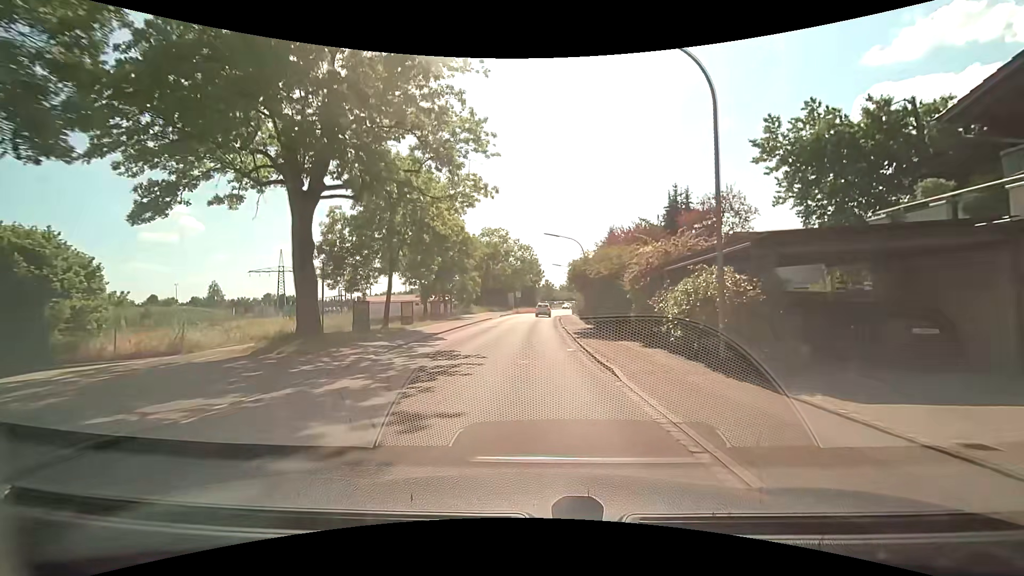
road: tertiary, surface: asphalt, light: Day
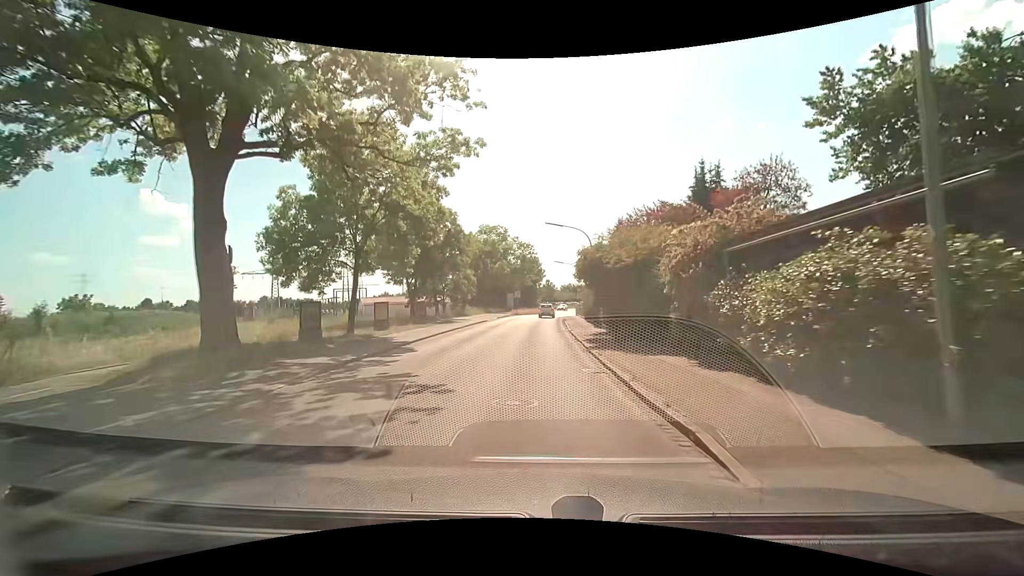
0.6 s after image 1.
(0.0, +5.5) m; 0°
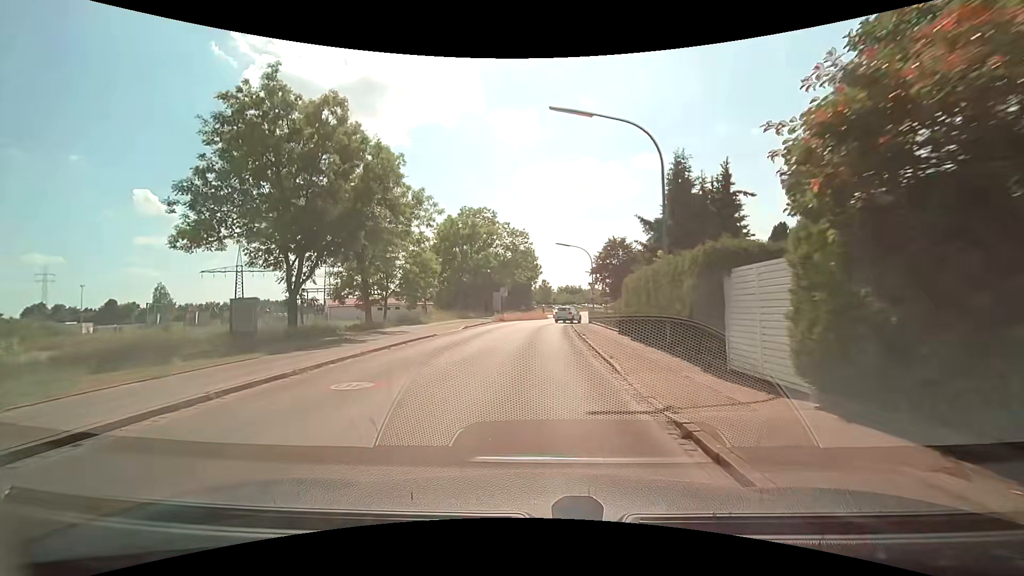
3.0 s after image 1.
(0.0, +20.9) m; +1°
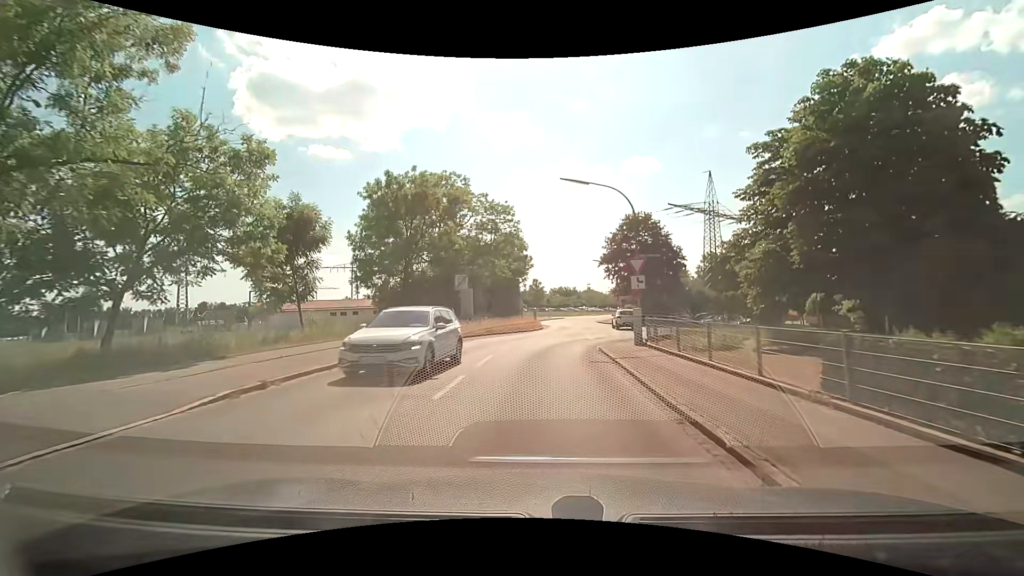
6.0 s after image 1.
(-0.1, +23.7) m; -1°
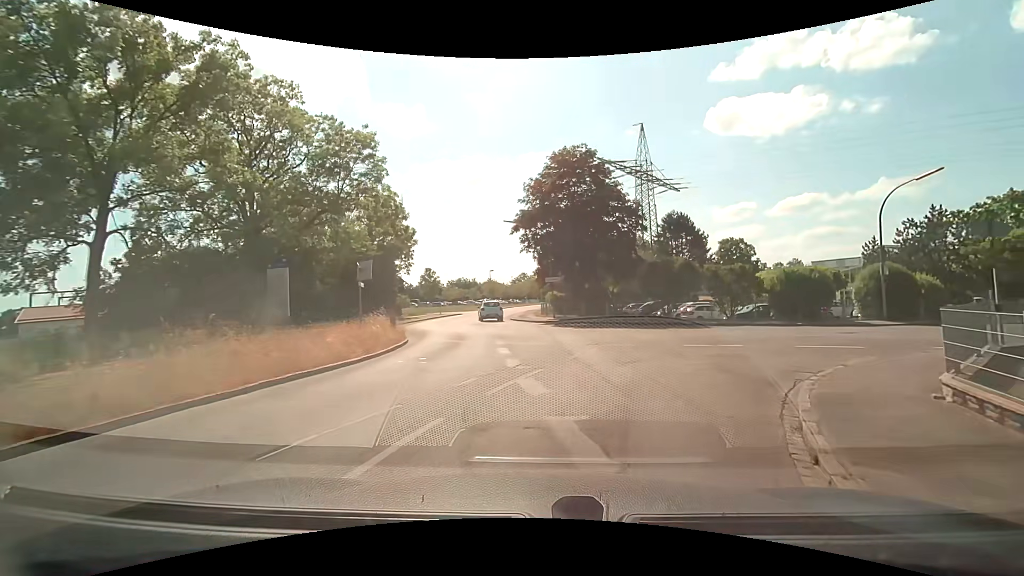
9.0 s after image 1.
(+1.4, +22.0) m; +12°
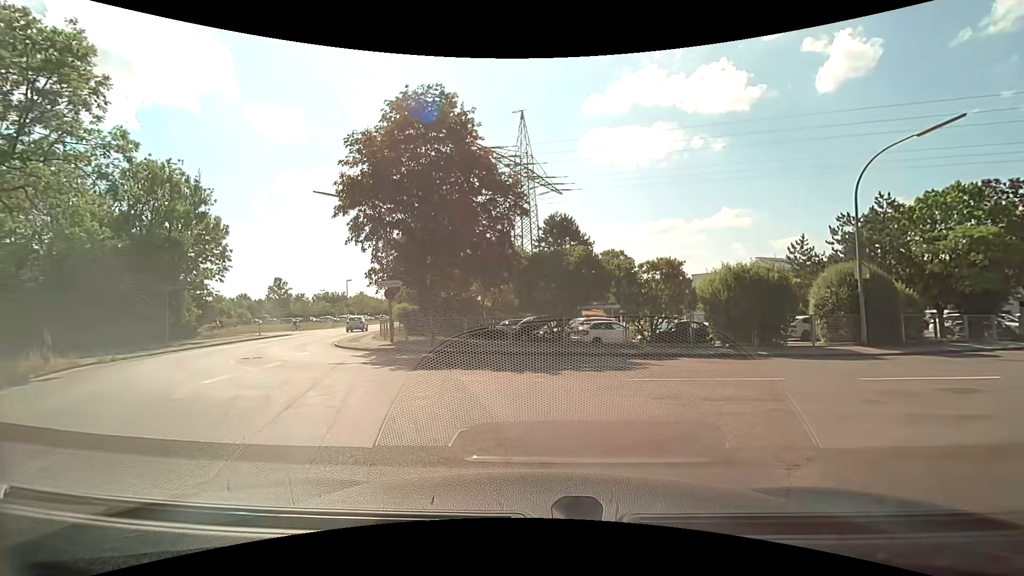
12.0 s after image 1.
(+2.0, +11.6) m; +14°
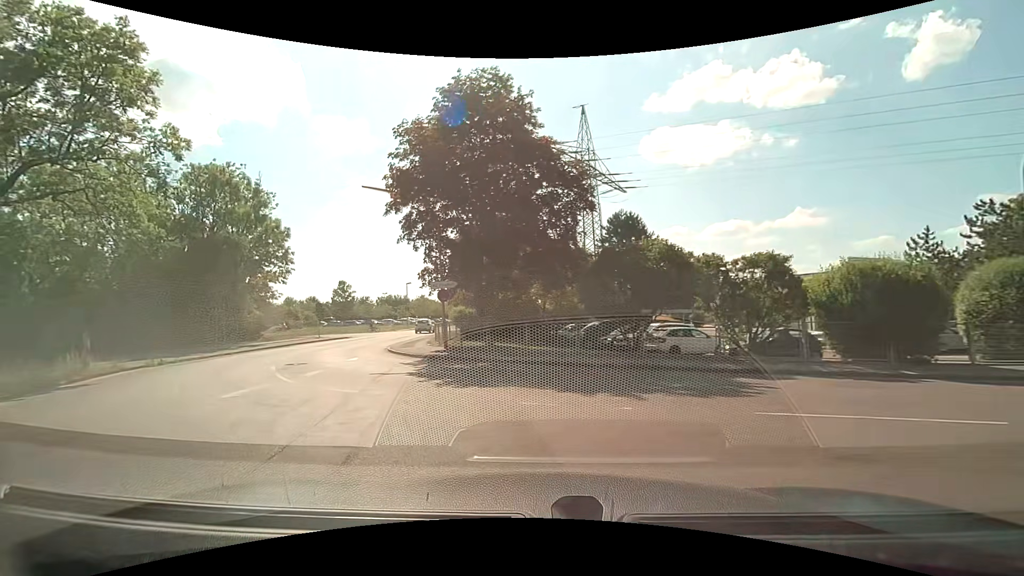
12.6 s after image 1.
(-0.1, +2.5) m; -7°
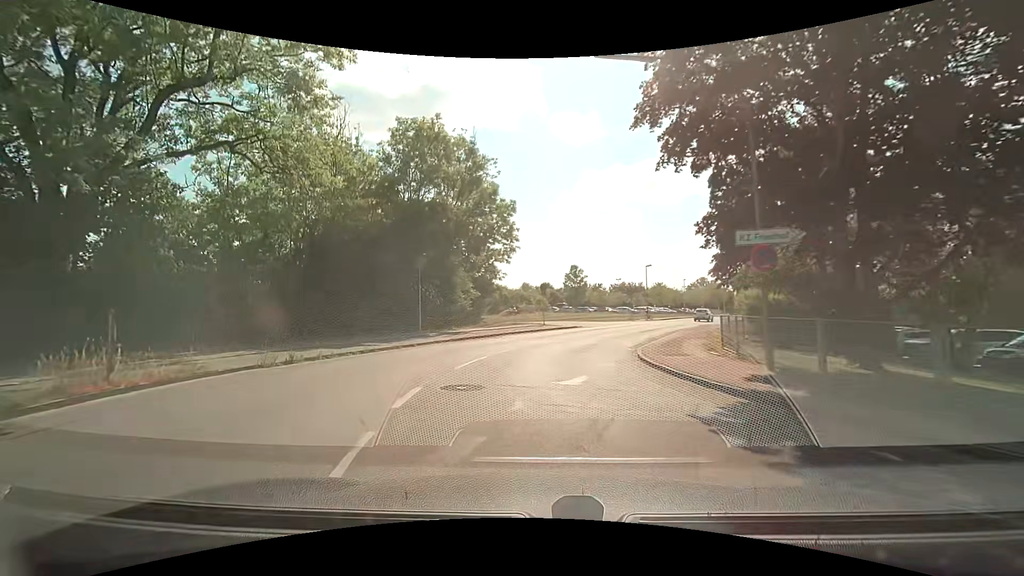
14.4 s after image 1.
(-2.8, +11.0) m; -26°
(0, +10) (+2, +20) (+4, +29) (+8, +39) (+12, +48) (+16, +57) (+20, +66) (+25, +75) (+30, +84) (+35, +92) m
